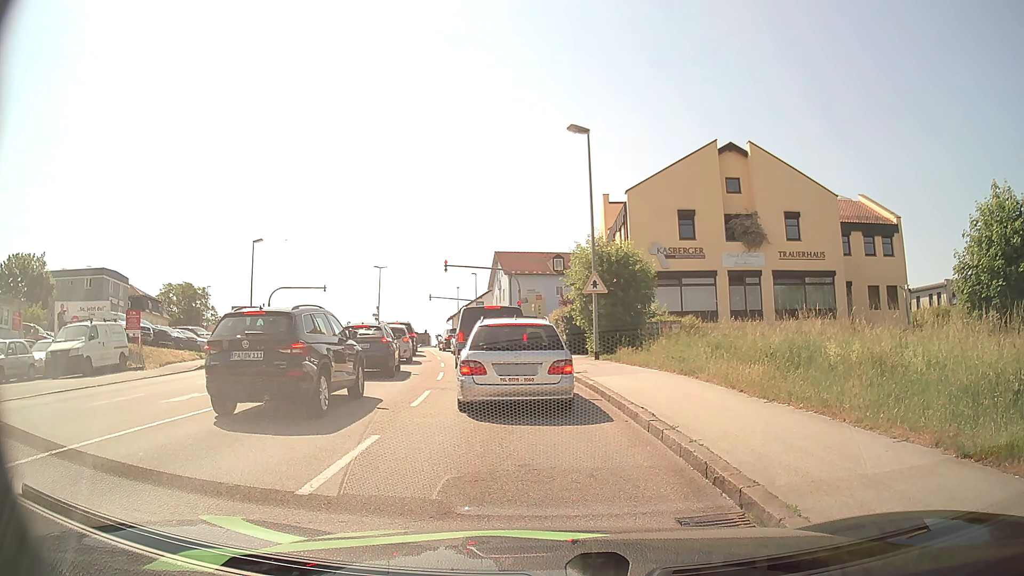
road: tertiary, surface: asphalt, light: Day
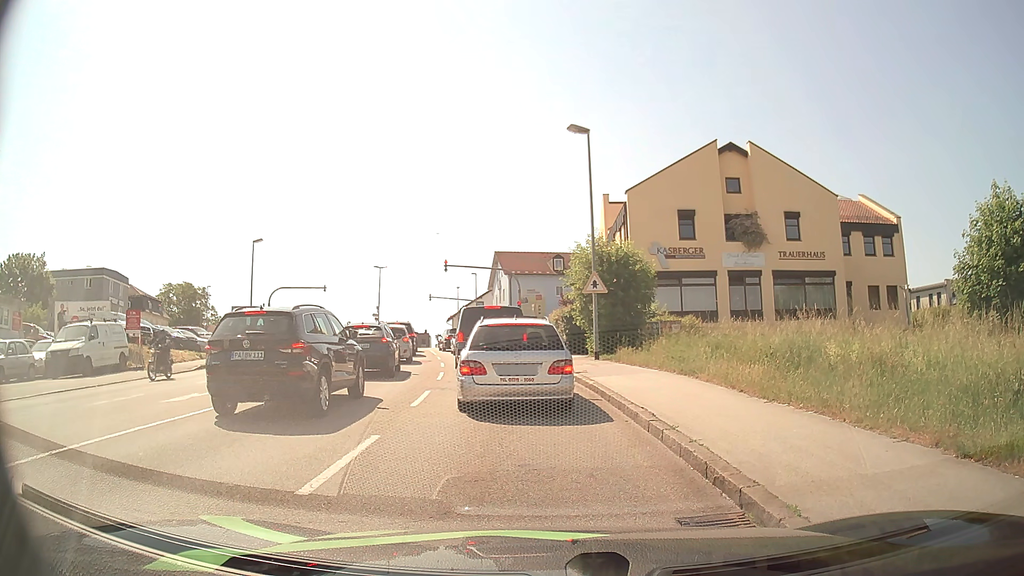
(0.0, 0.0) m; 0°
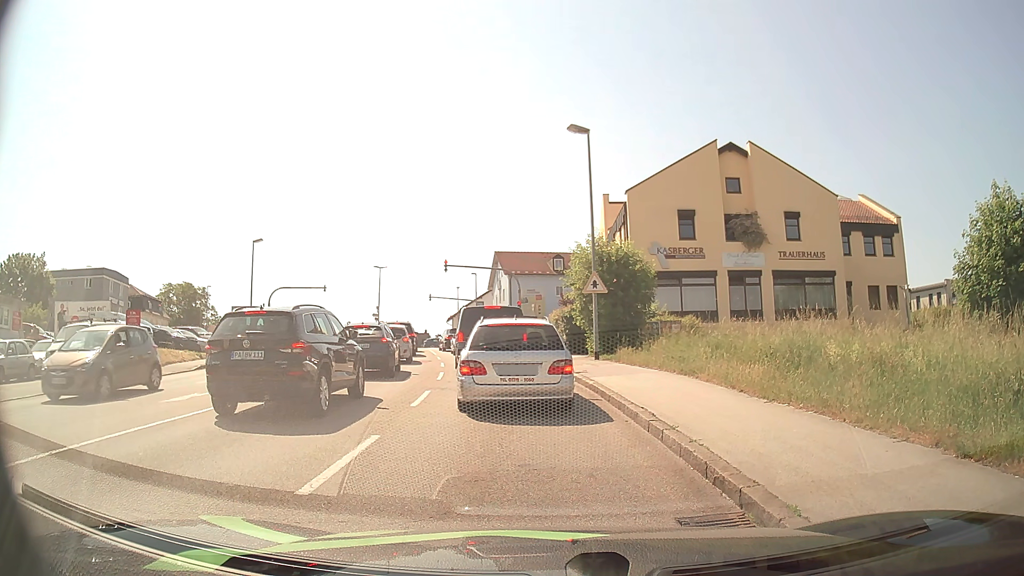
(0.0, 0.0) m; 0°
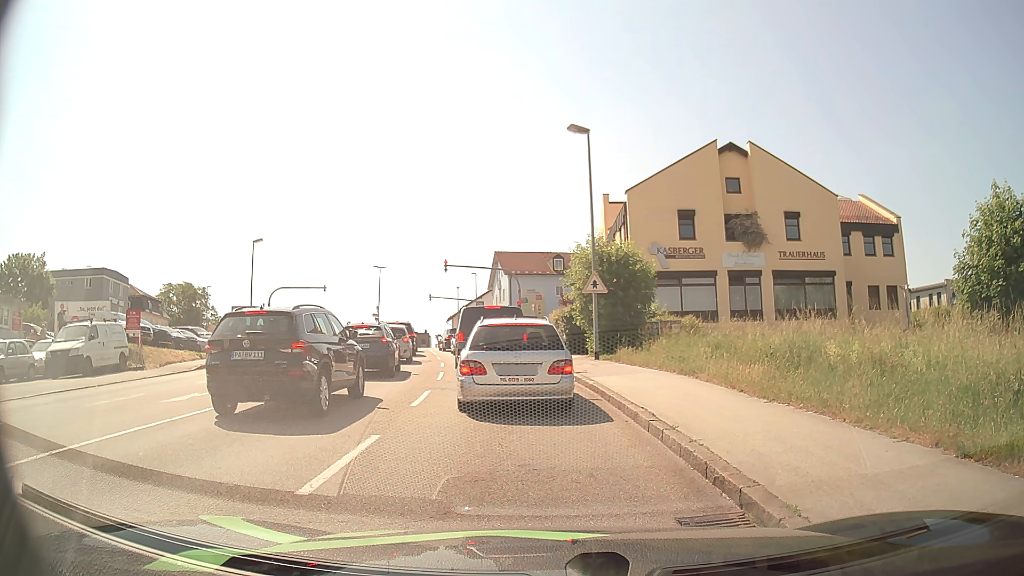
(0.0, 0.0) m; 0°
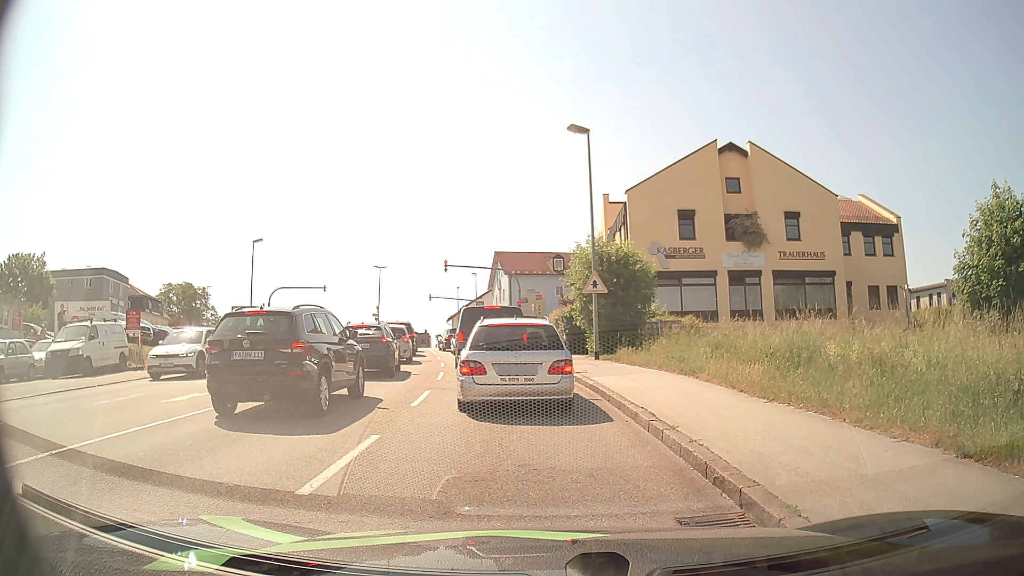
(0.0, 0.0) m; 0°
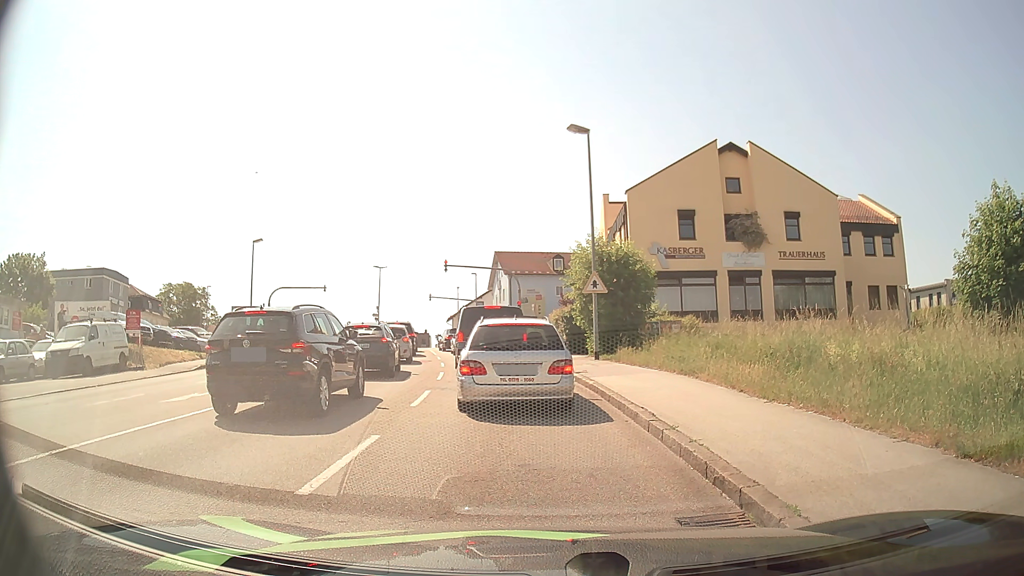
(0.0, 0.0) m; 0°
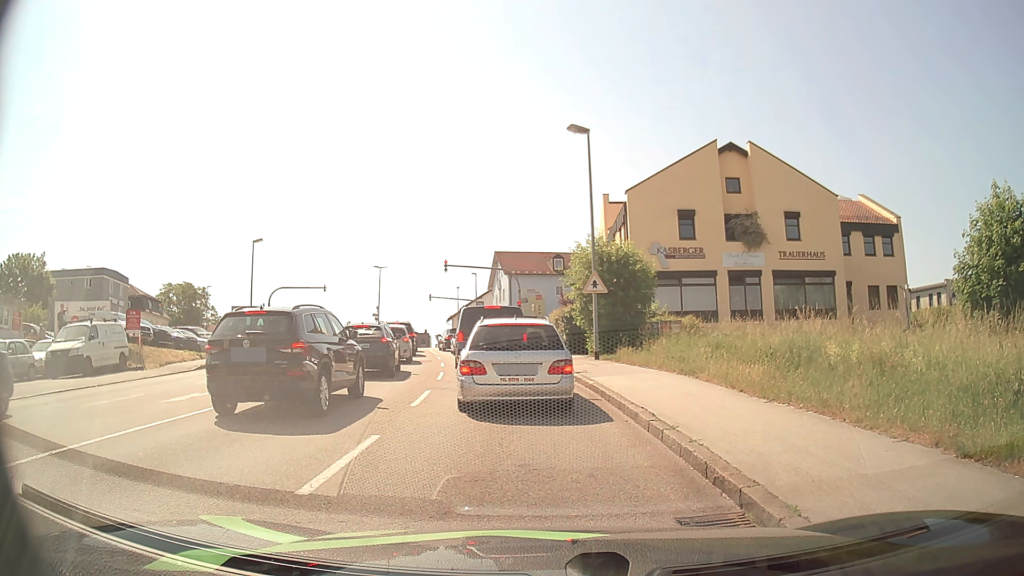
(0.0, 0.0) m; 0°
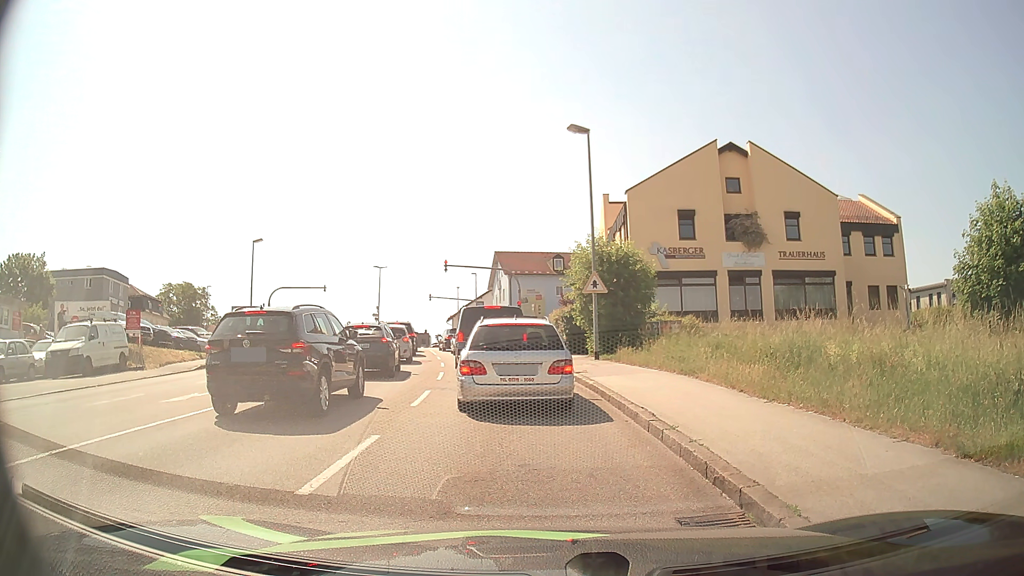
(0.0, 0.0) m; 0°
